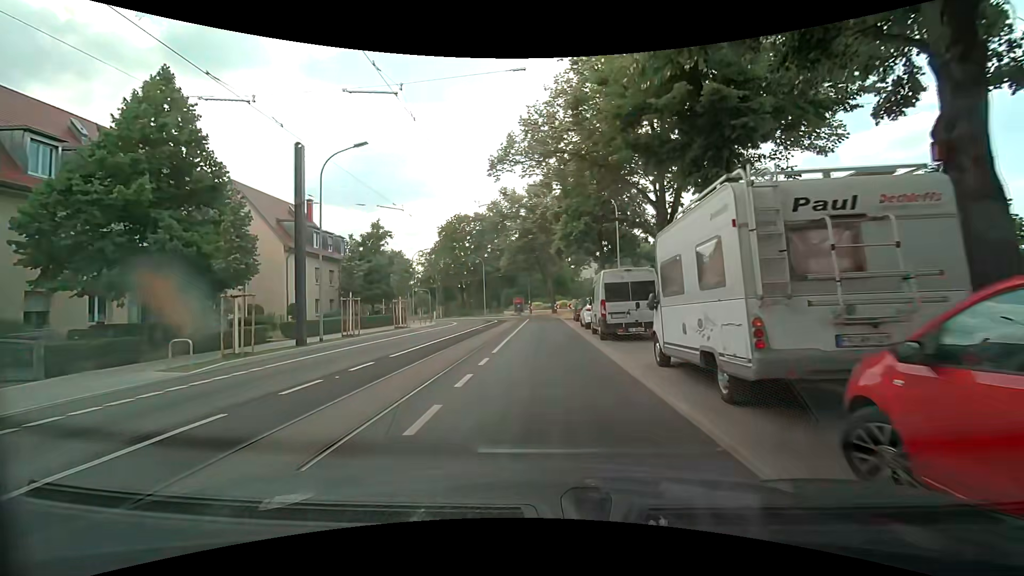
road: secondary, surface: asphalt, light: Day
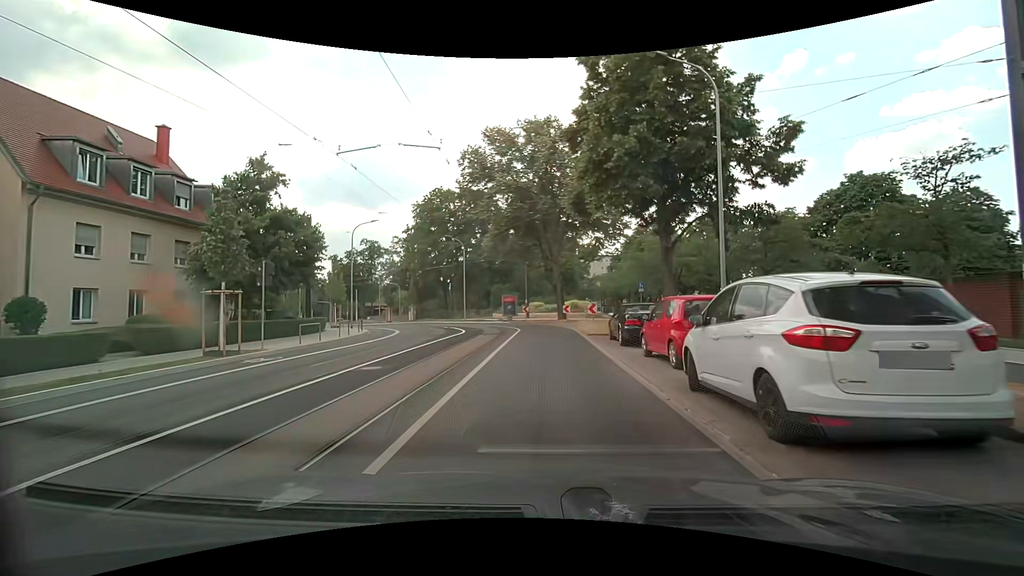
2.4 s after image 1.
(-0.2, +20.3) m; 0°
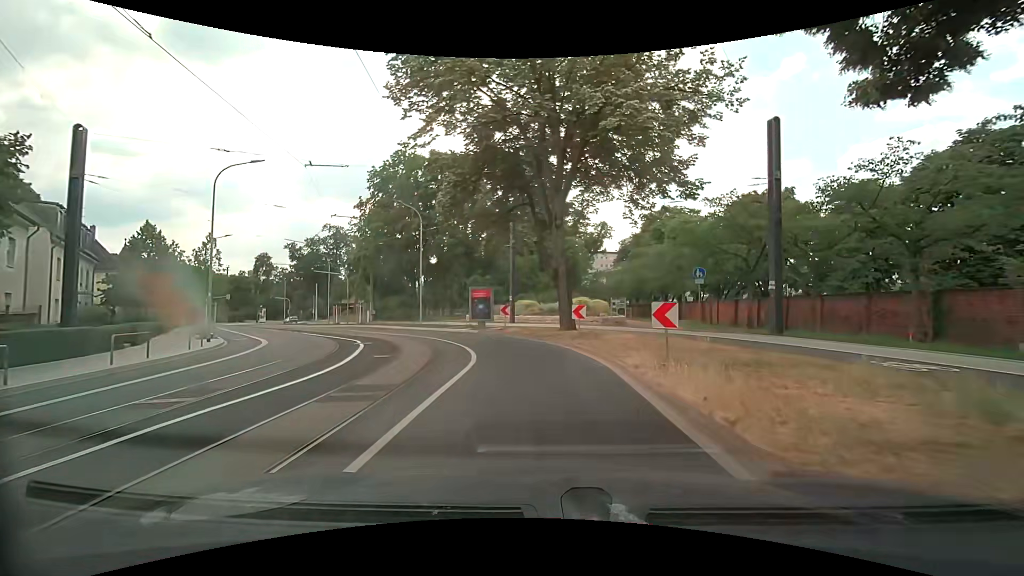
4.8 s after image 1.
(0.0, +17.0) m; 0°
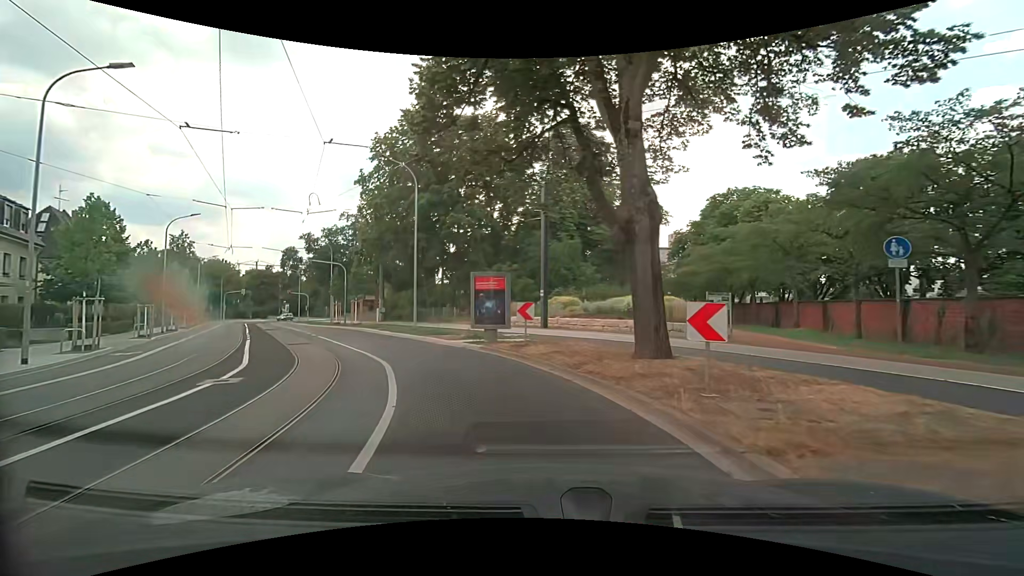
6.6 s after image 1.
(-0.2, +11.1) m; -4°
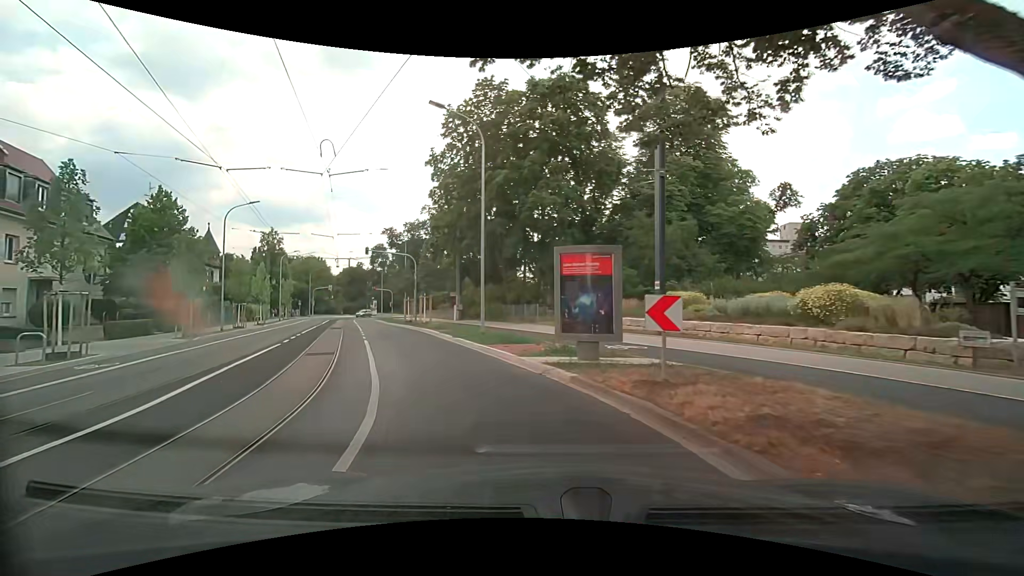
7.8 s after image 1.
(-0.7, +6.9) m; -10°
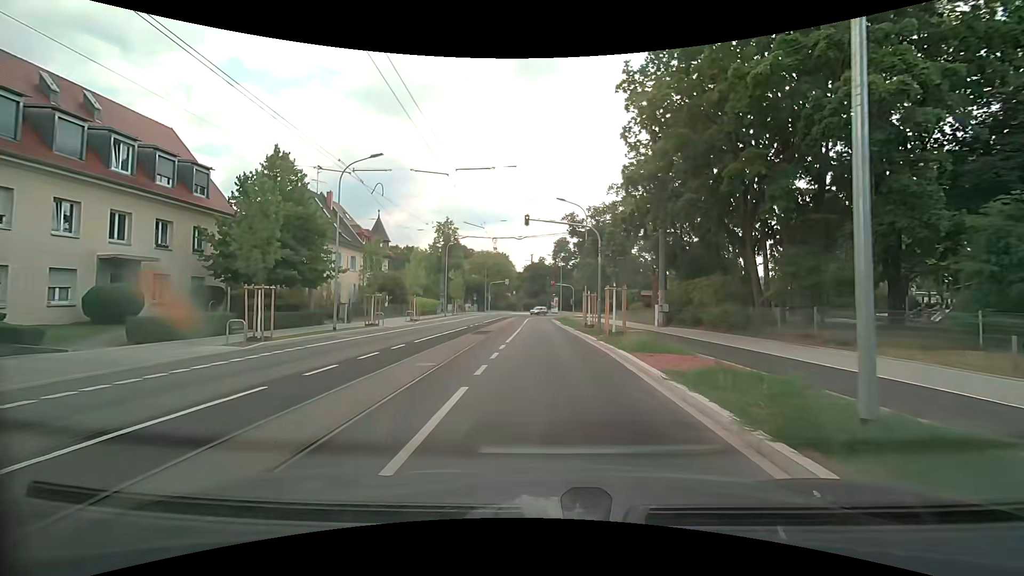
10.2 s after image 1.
(-3.0, +14.1) m; -22°
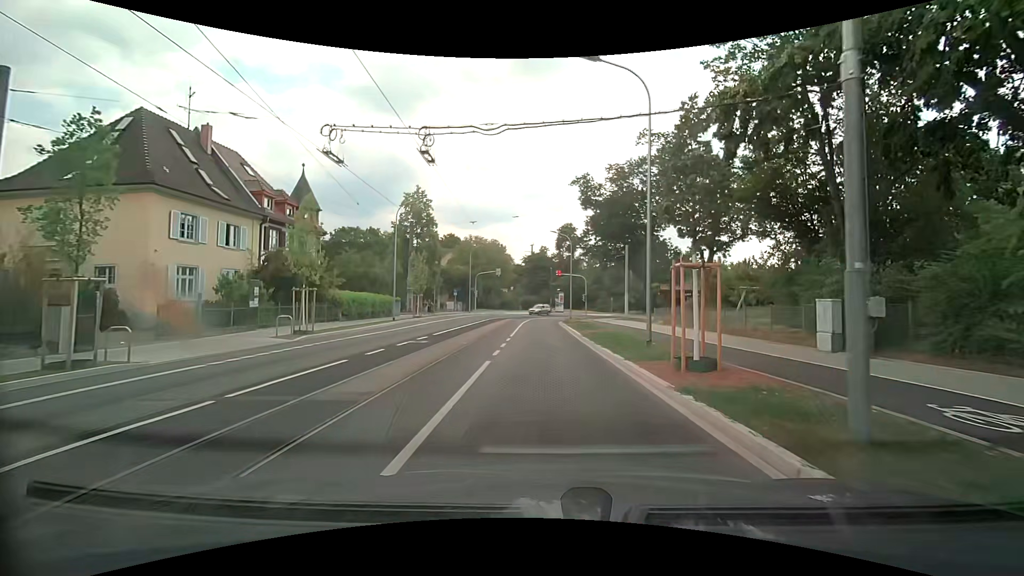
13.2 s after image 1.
(+0.1, +21.1) m; 0°
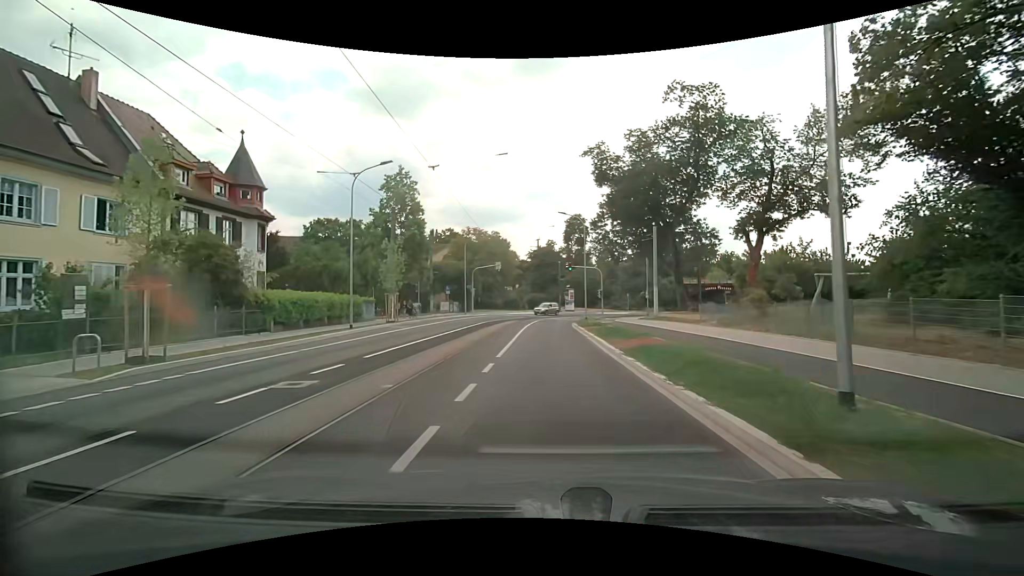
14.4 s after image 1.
(0.0, +9.8) m; 0°
(0, +10) (0, +20) (0, +30) (0, +40) (+2, +50) (+4, +60) (+9, +69) (+15, +76) (+22, +83) (+30, +90) m
